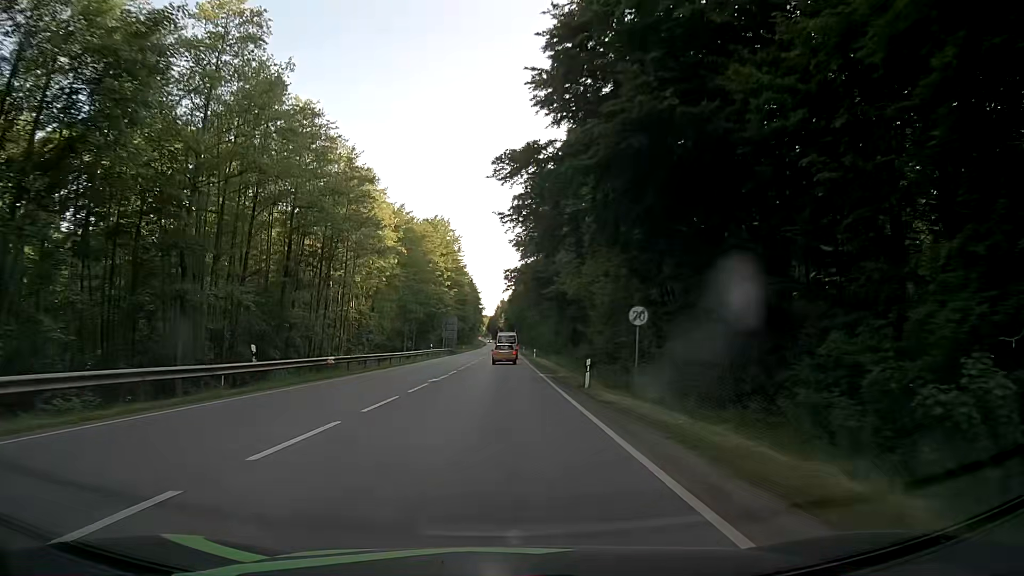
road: secondary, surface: asphalt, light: Day
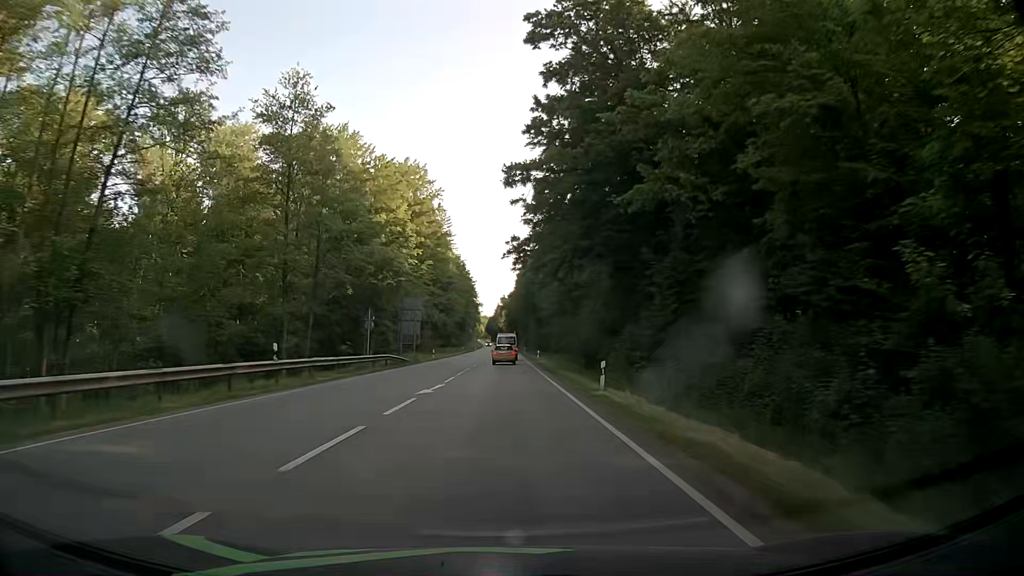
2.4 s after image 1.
(-0.2, +48.8) m; +1°
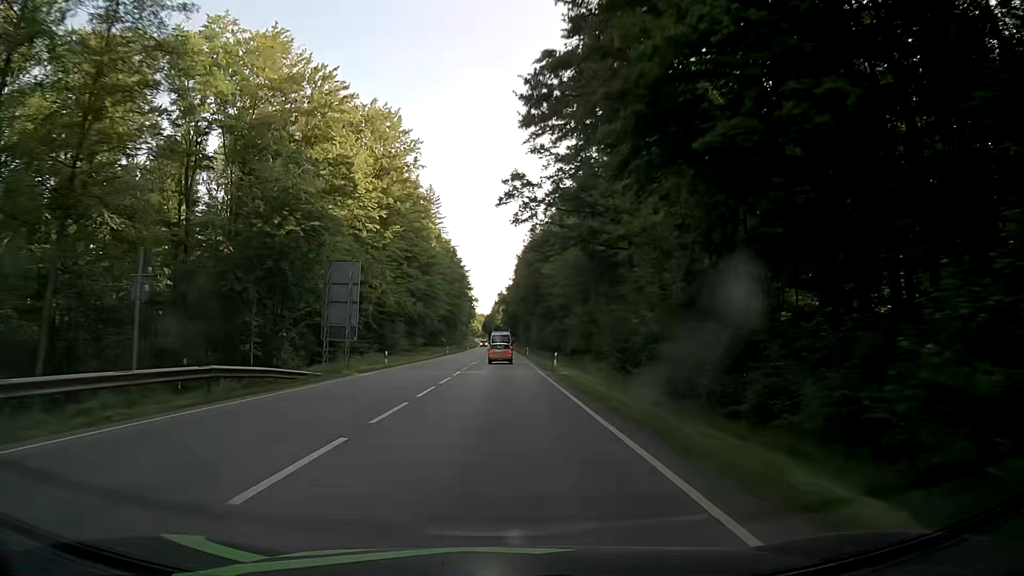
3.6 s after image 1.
(-0.4, +25.7) m; -1°
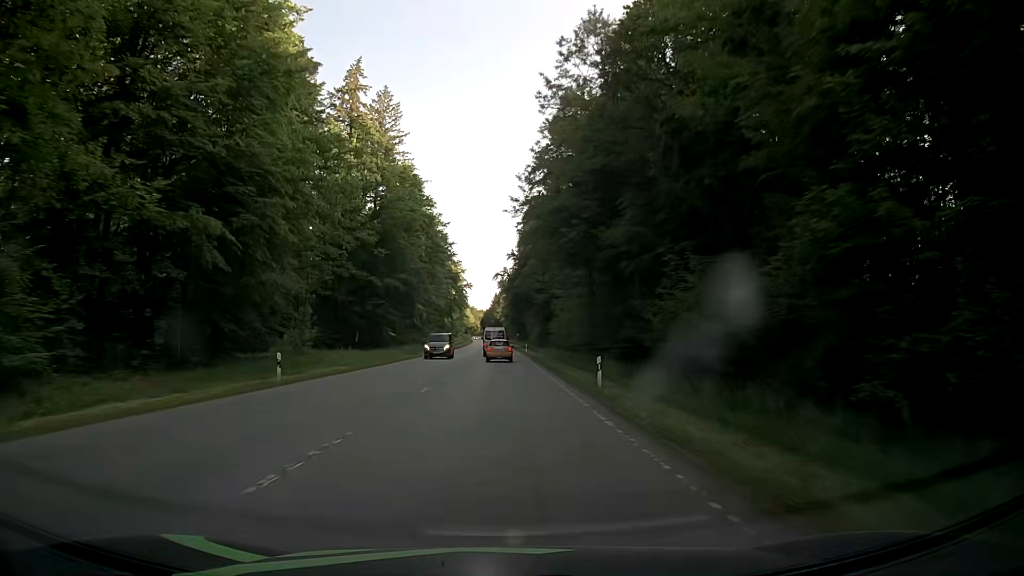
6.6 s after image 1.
(0.0, +66.5) m; 0°
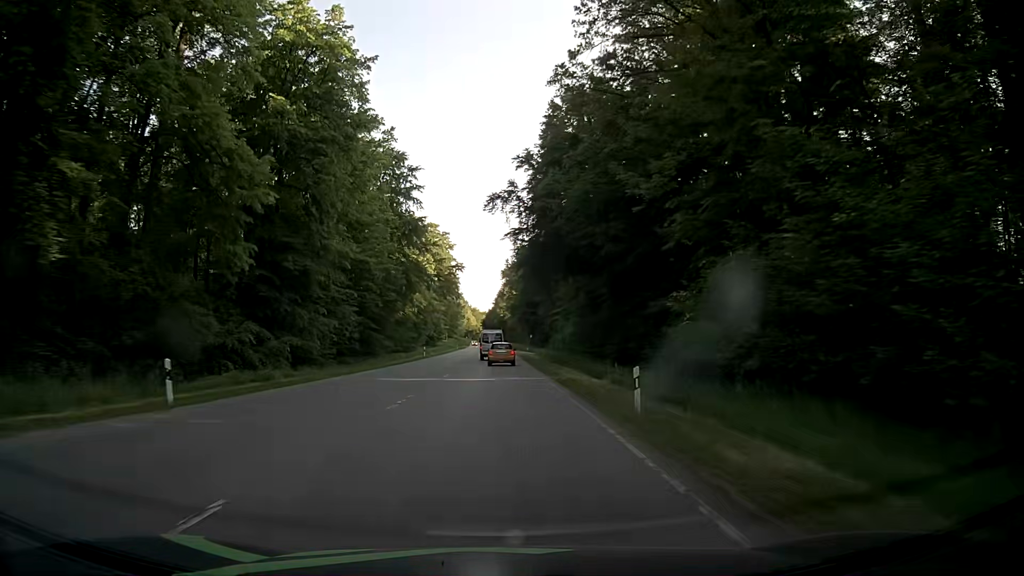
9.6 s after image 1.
(-0.6, +64.2) m; -1°
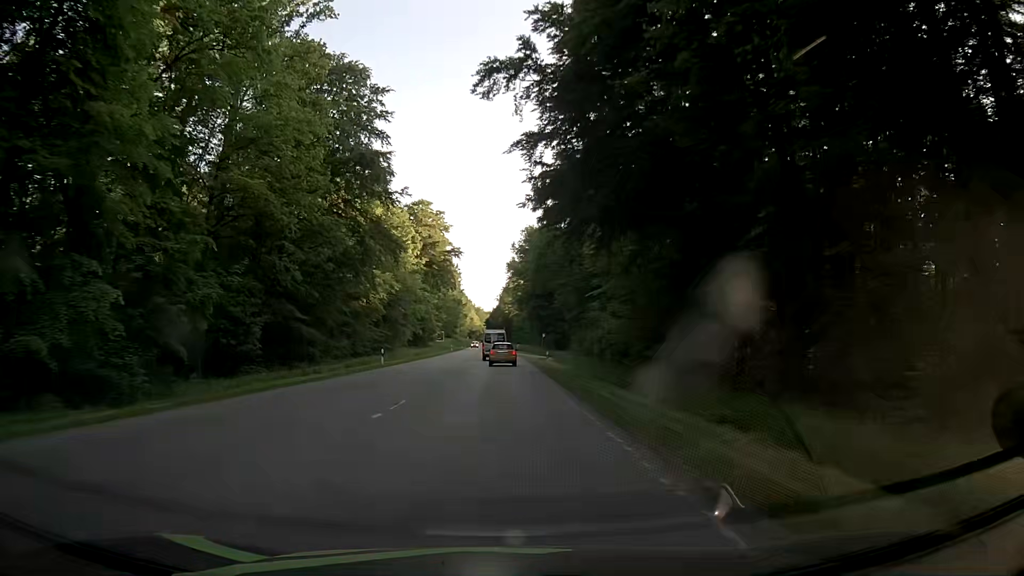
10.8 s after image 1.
(-0.1, +25.6) m; -1°
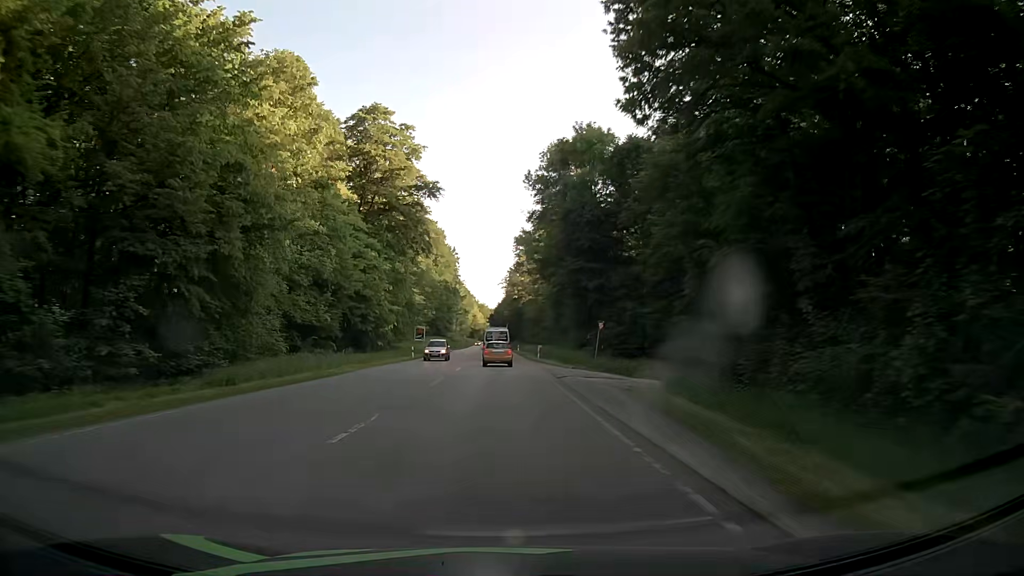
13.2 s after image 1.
(+0.1, +51.9) m; +1°
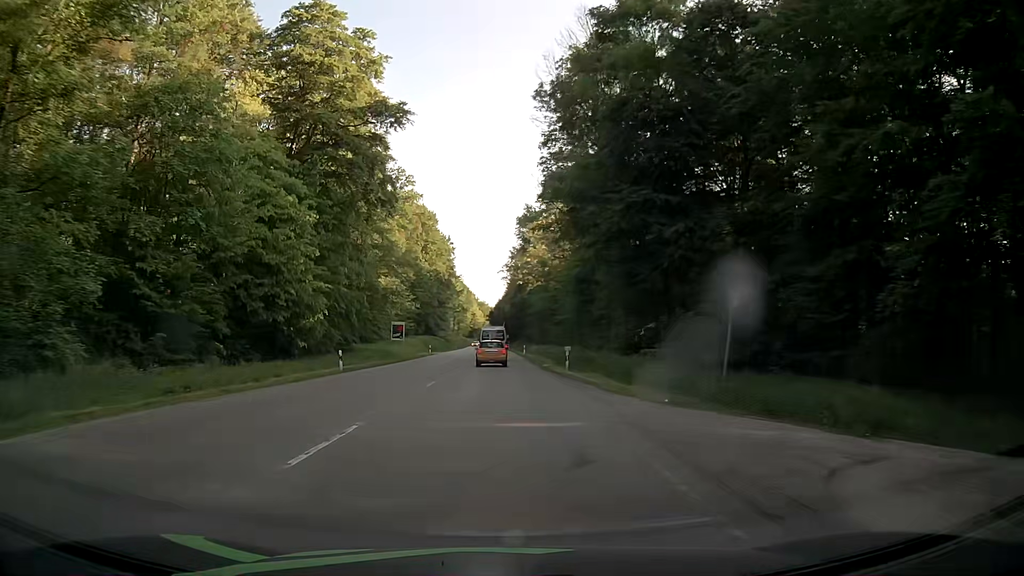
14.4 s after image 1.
(-0.3, +25.4) m; -1°
(0, +10) (0, +20) (0, +30) (0, +40) (0, +50) (-1, +60) (-1, +70) (-1, +80) (-1, +90) (-1, +100) m
